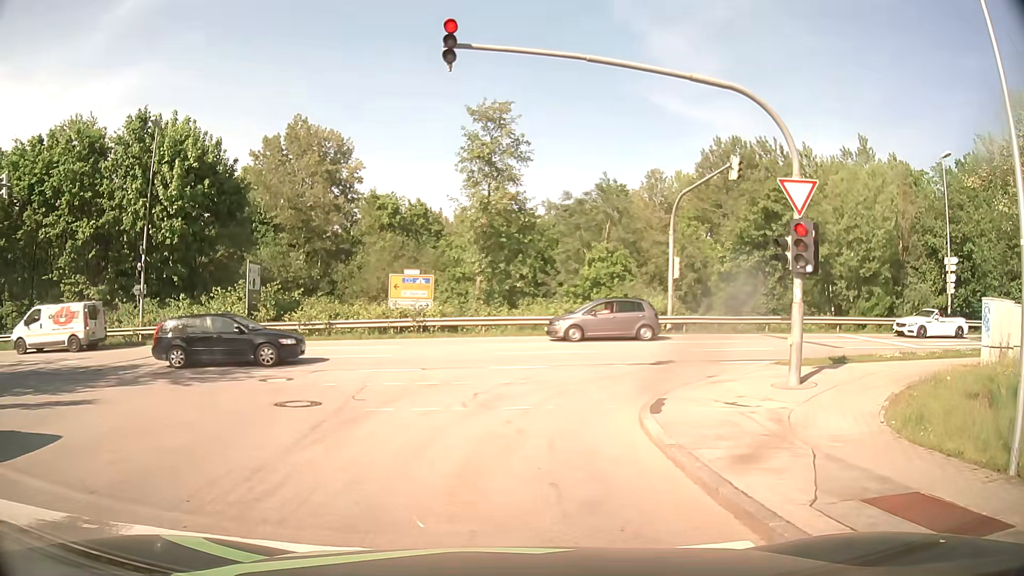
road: residential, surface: asphalt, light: Day
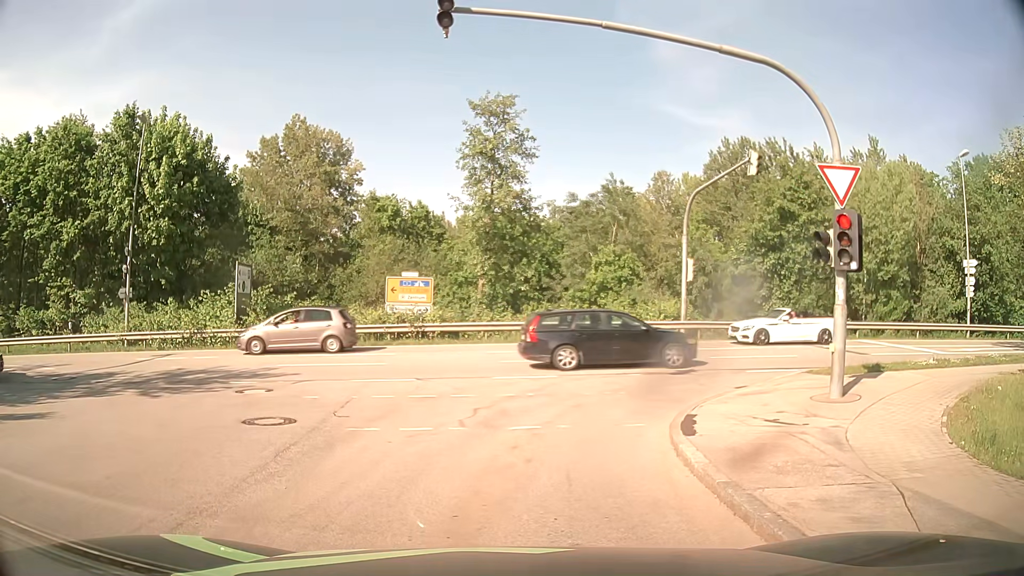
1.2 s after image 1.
(0.0, +1.4) m; +2°
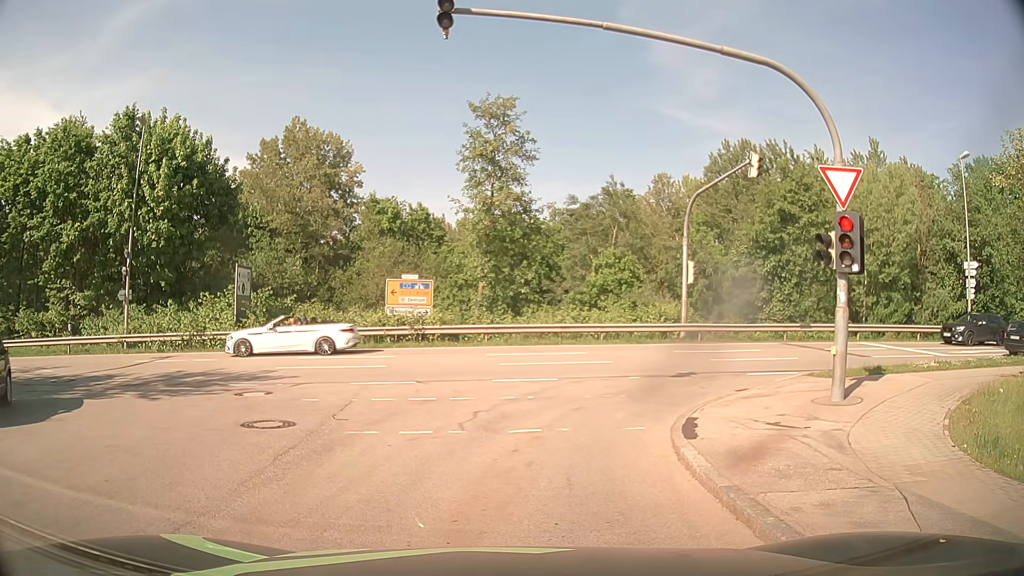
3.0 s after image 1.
(0.0, +0.1) m; 0°
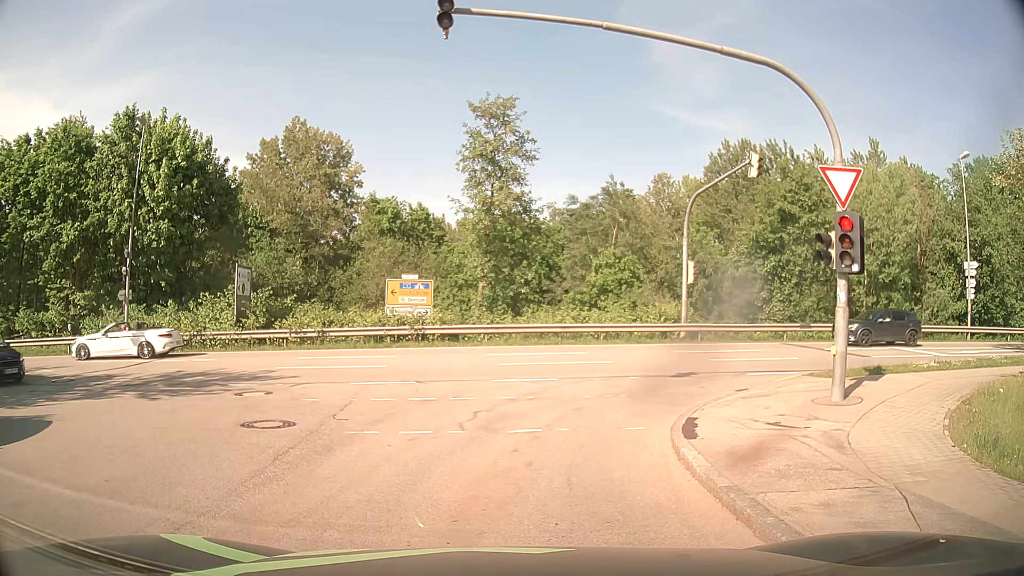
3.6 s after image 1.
(0.0, 0.0) m; 0°
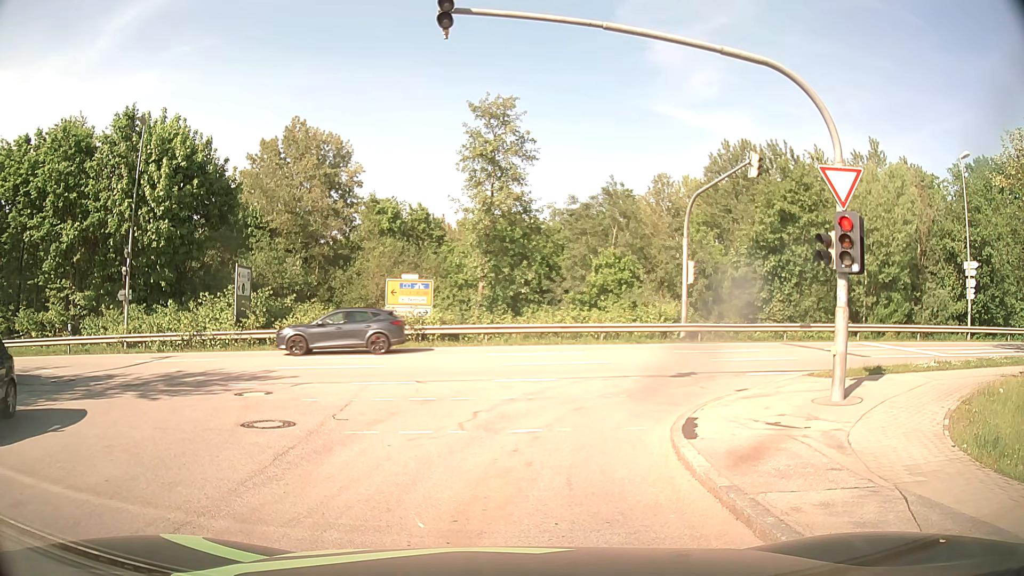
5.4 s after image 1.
(0.0, 0.0) m; 0°
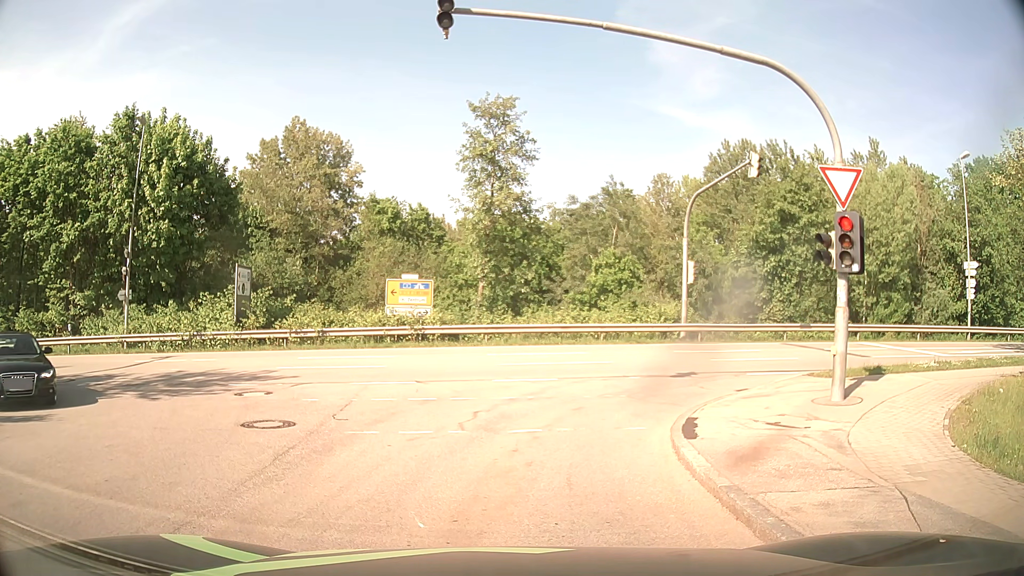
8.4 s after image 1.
(0.0, 0.0) m; 0°
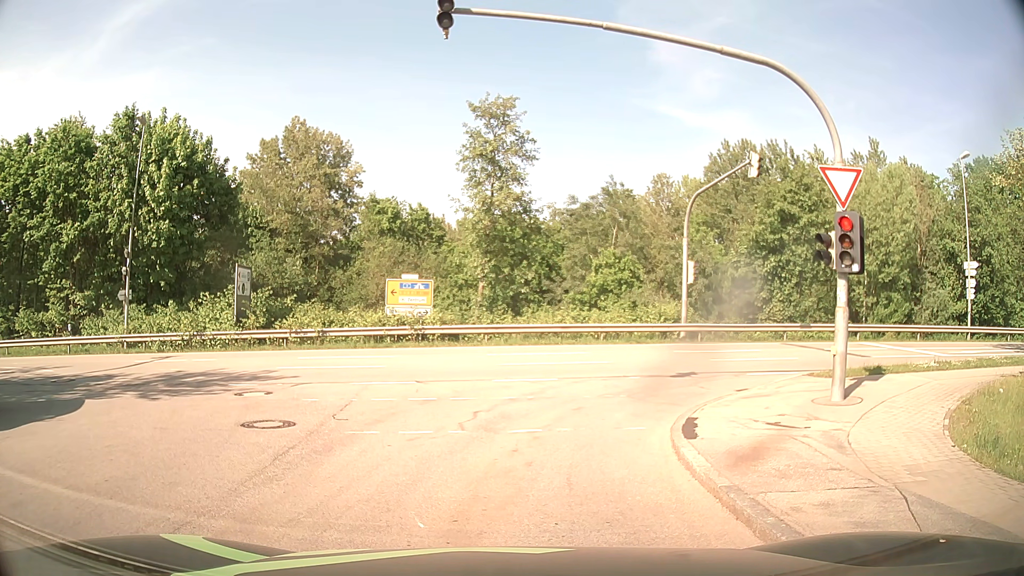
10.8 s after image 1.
(0.0, 0.0) m; 0°
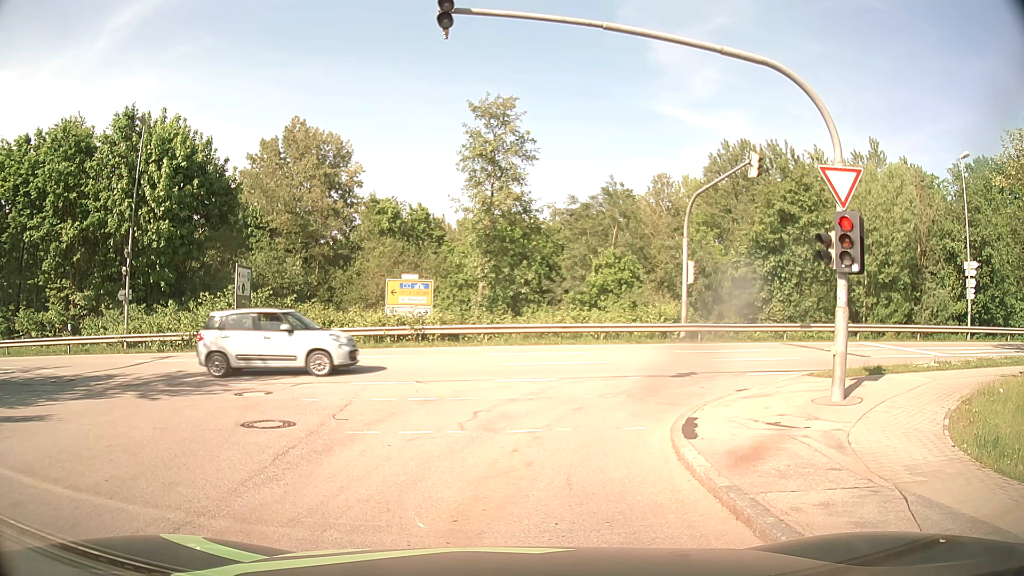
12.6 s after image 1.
(0.0, 0.0) m; 0°
